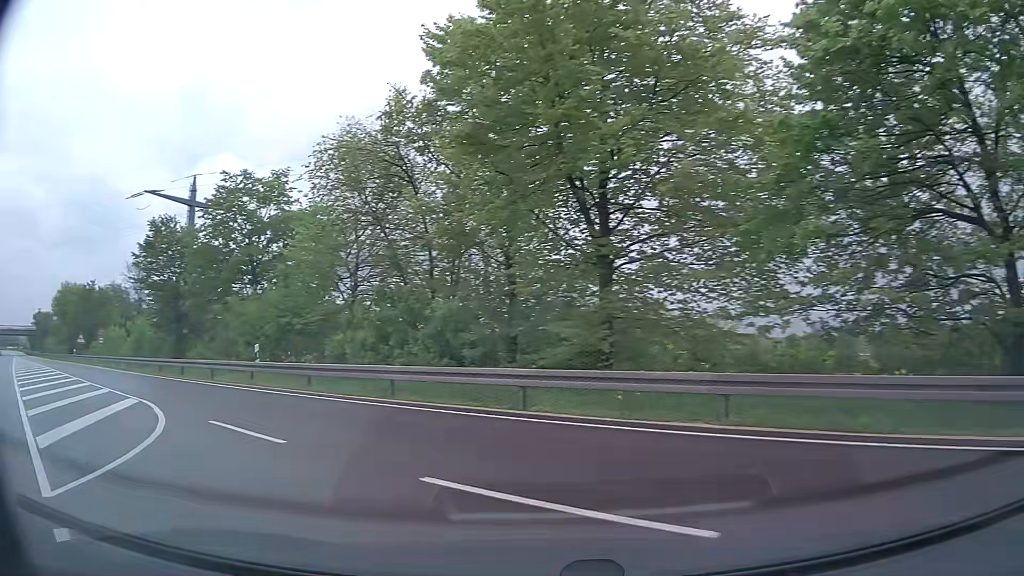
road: primary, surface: asphalt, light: Day
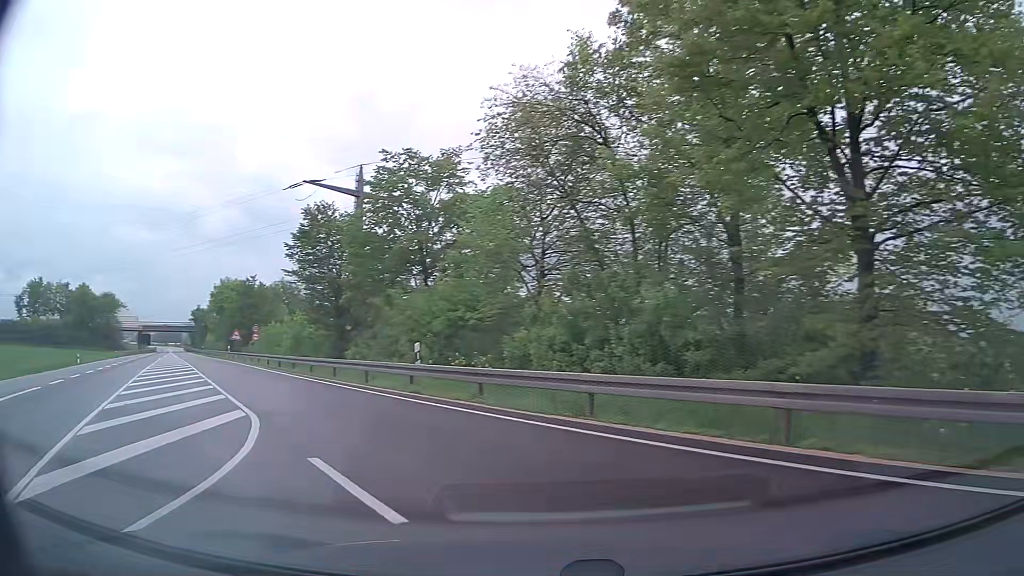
(-0.6, +4.1) m; -16°
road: trunk
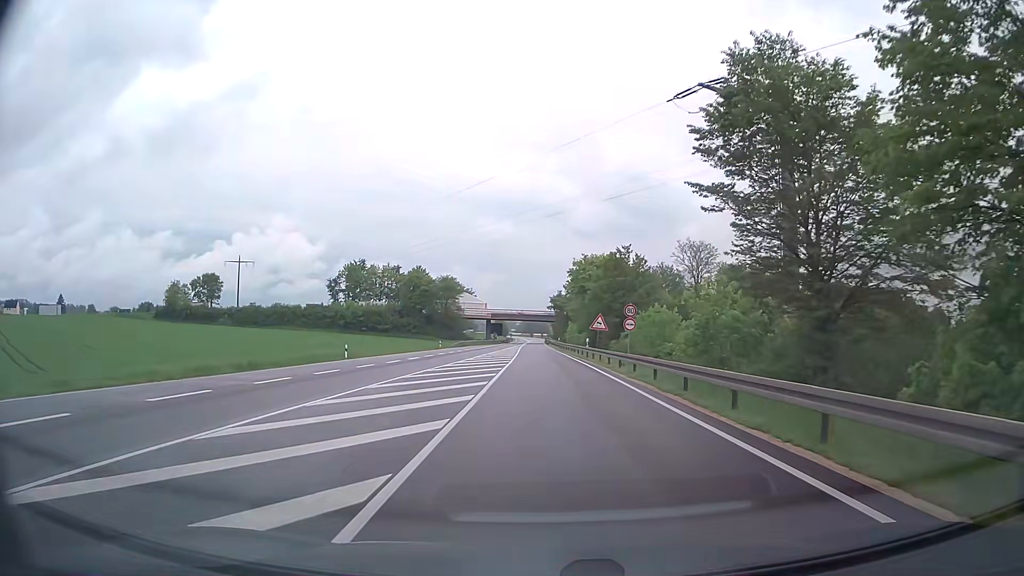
(-8.2, +20.4) m; -32°
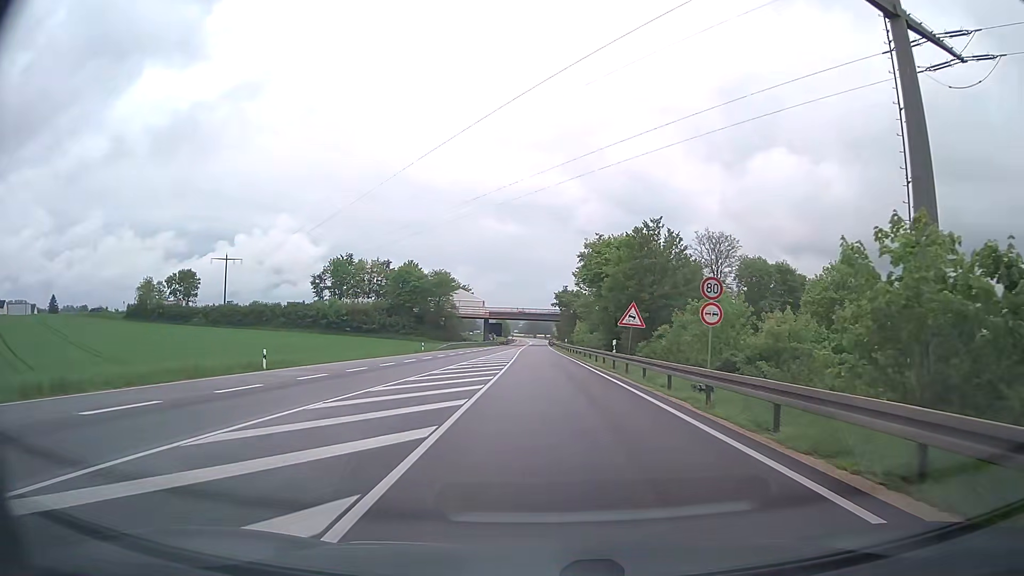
(0.0, +15.0) m; 0°
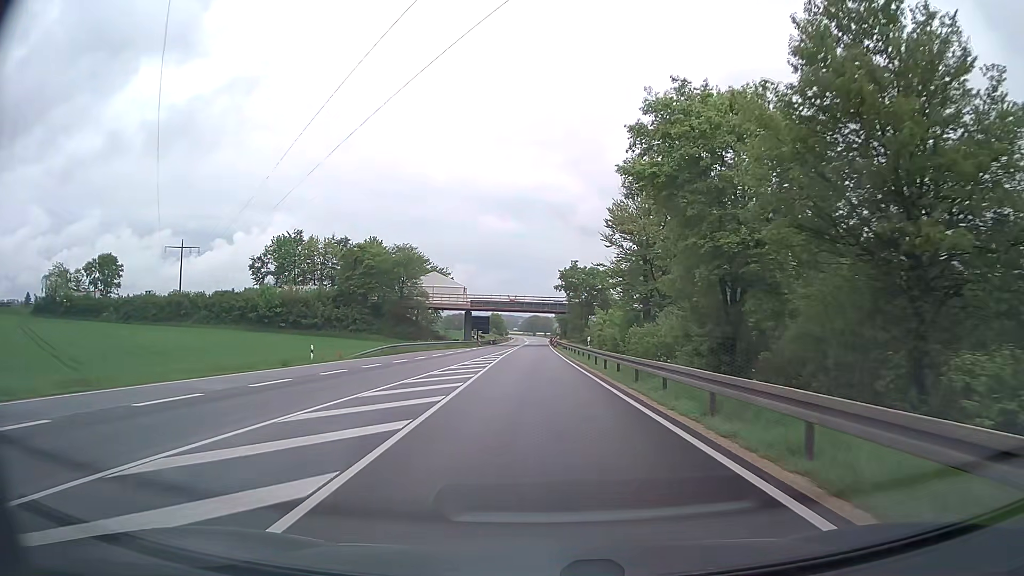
(-0.1, +35.0) m; 0°
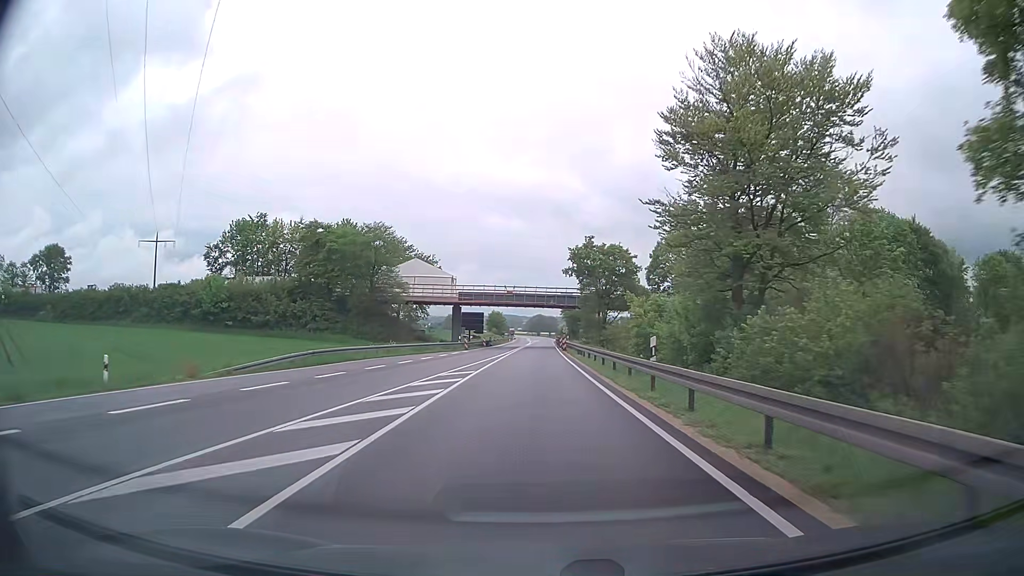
(-0.1, +19.7) m; -1°
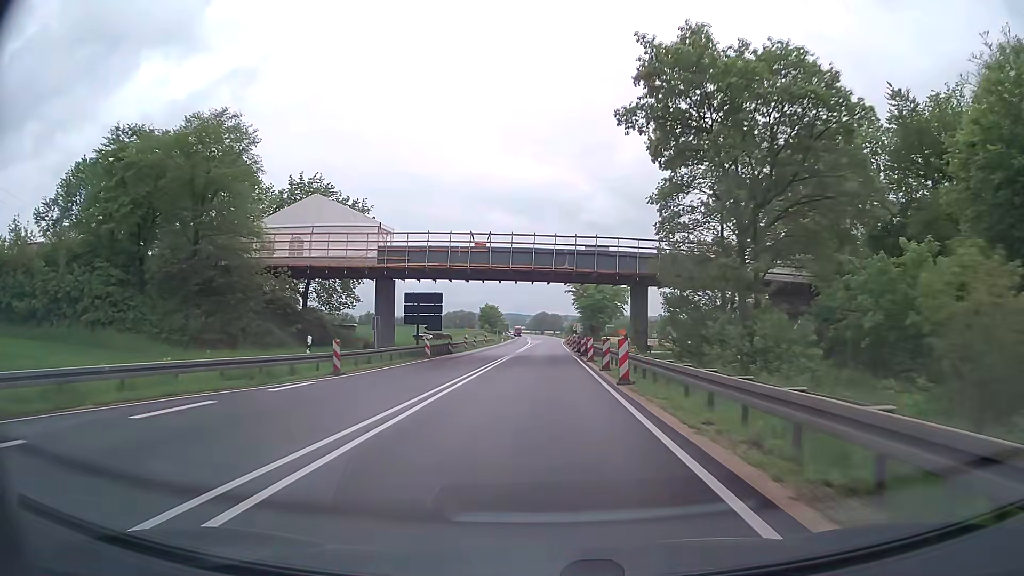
(+0.3, +43.0) m; 0°
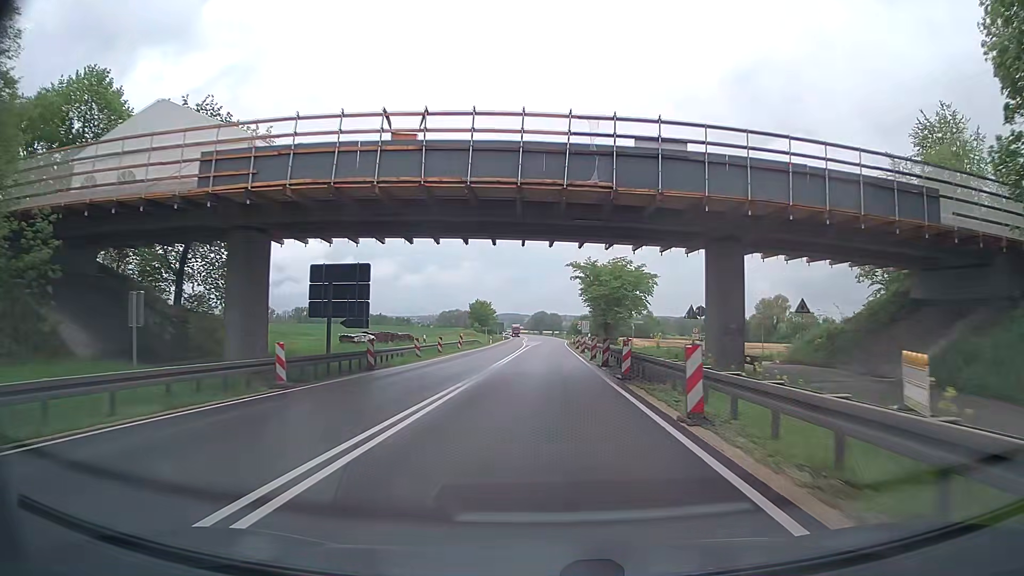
(0.0, +23.0) m; 0°
(0, +10) (0, +20) (0, +30) (+1, +40) (+1, +50) (+1, +60) (+1, +70) (+1, +80) (+1, +90) (+2, +100) m
